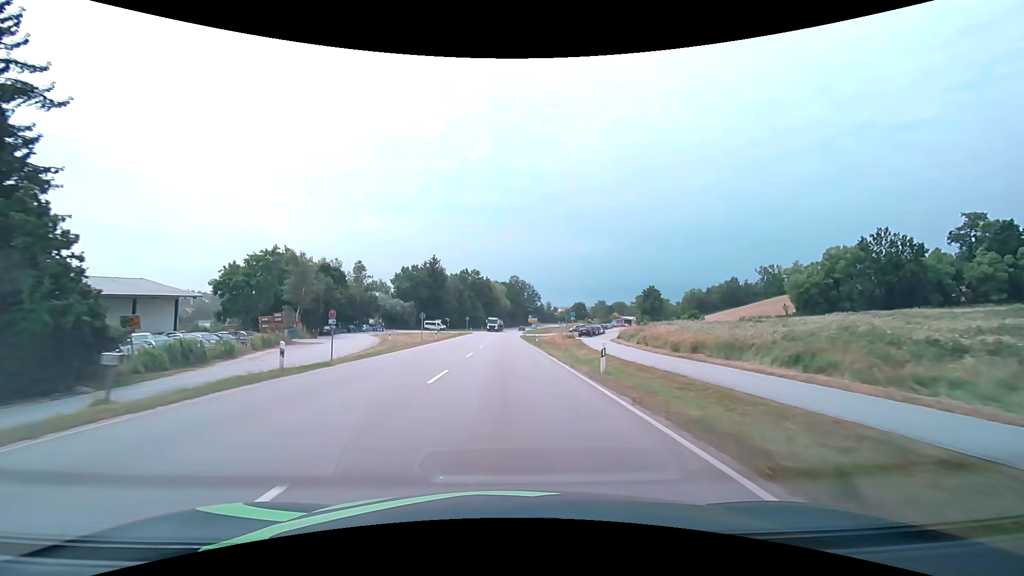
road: primary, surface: asphalt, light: Day
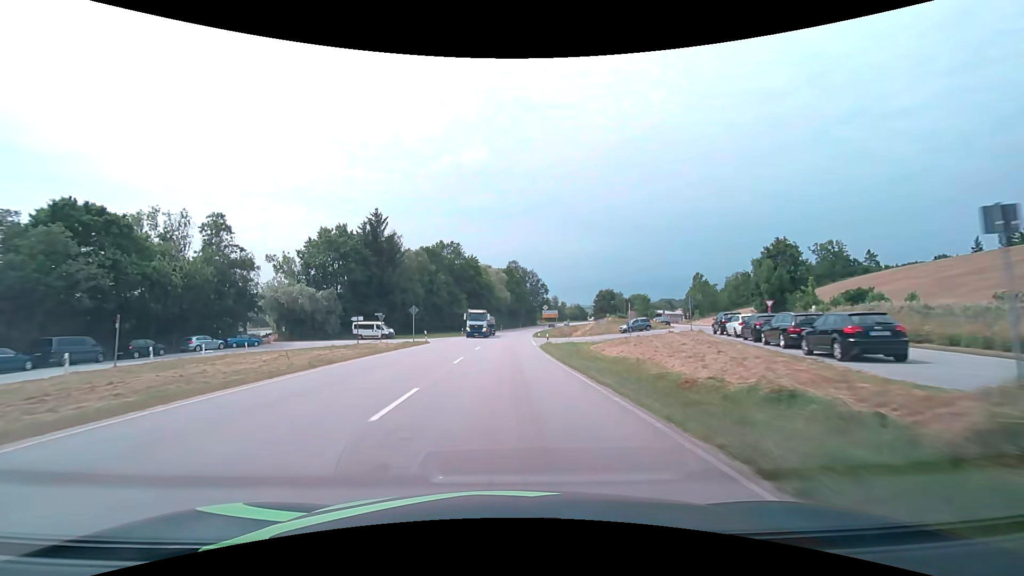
(+0.1, +52.8) m; 0°
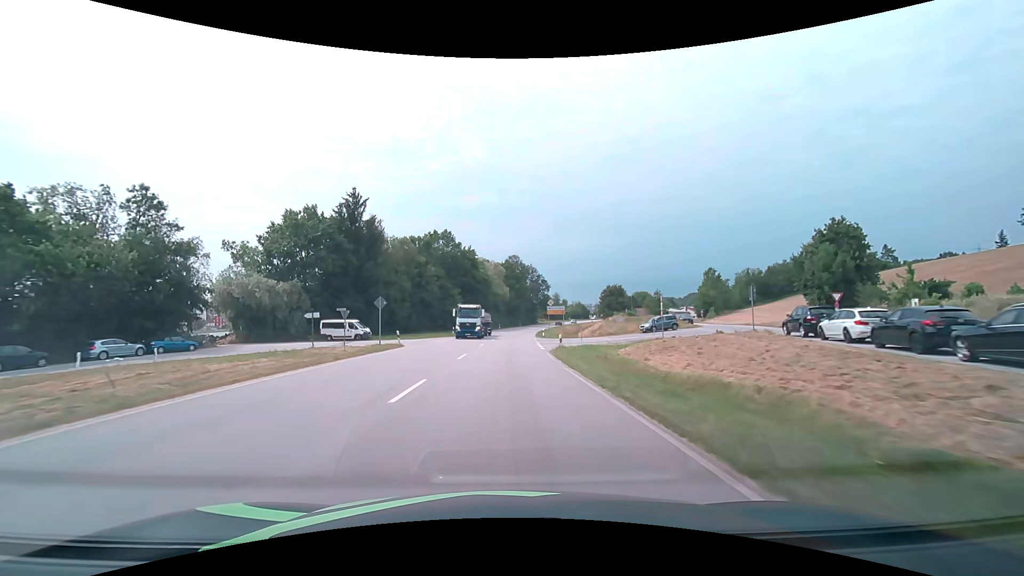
(0.0, +10.3) m; 0°
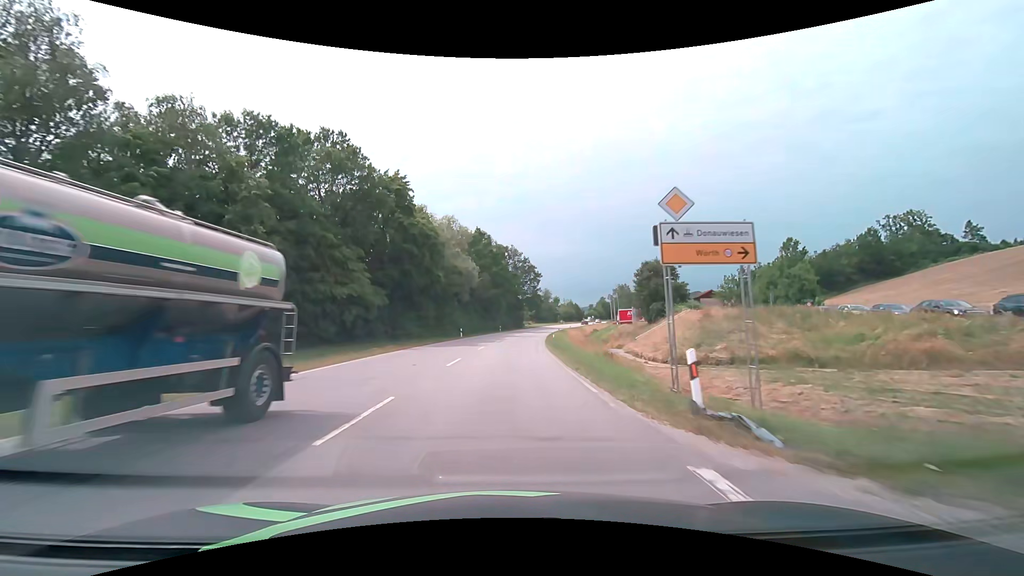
(+1.0, +50.7) m; +3°
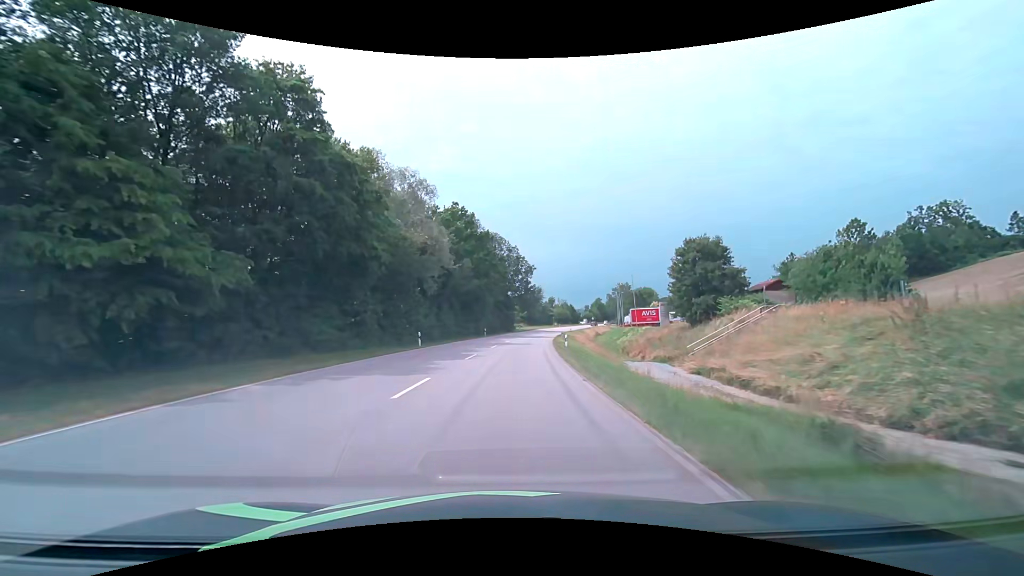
(+0.2, +20.1) m; +1°
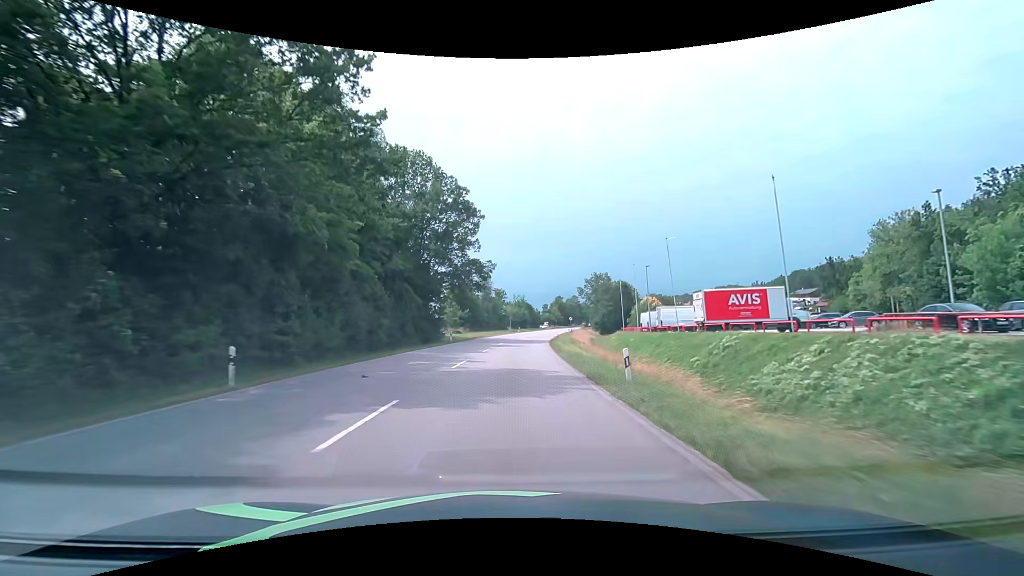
(+2.5, +51.7) m; +6°
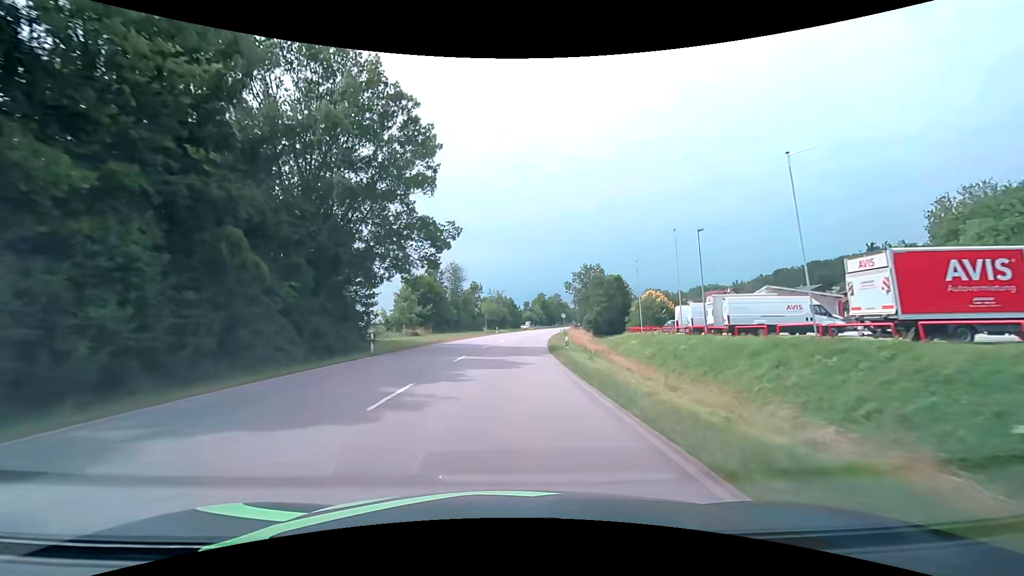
(+0.5, +21.2) m; +3°
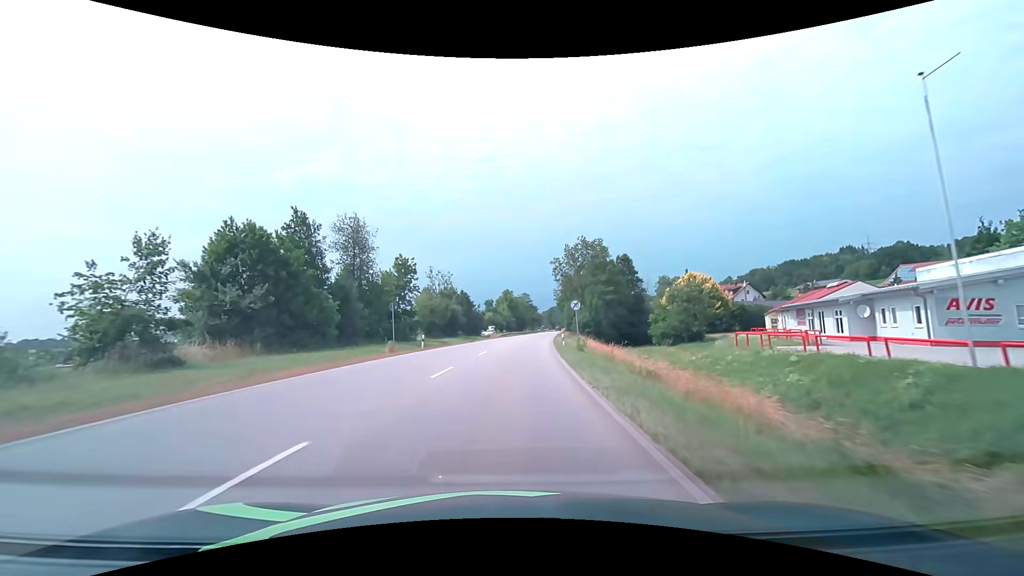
(+1.5, +41.6) m; +4°
(0, +10) (0, +20) (+1, +30) (+1, +40) (+2, +50) (+3, +60) (+4, +70) (+5, +80) (+7, +90) (+8, +100) m
